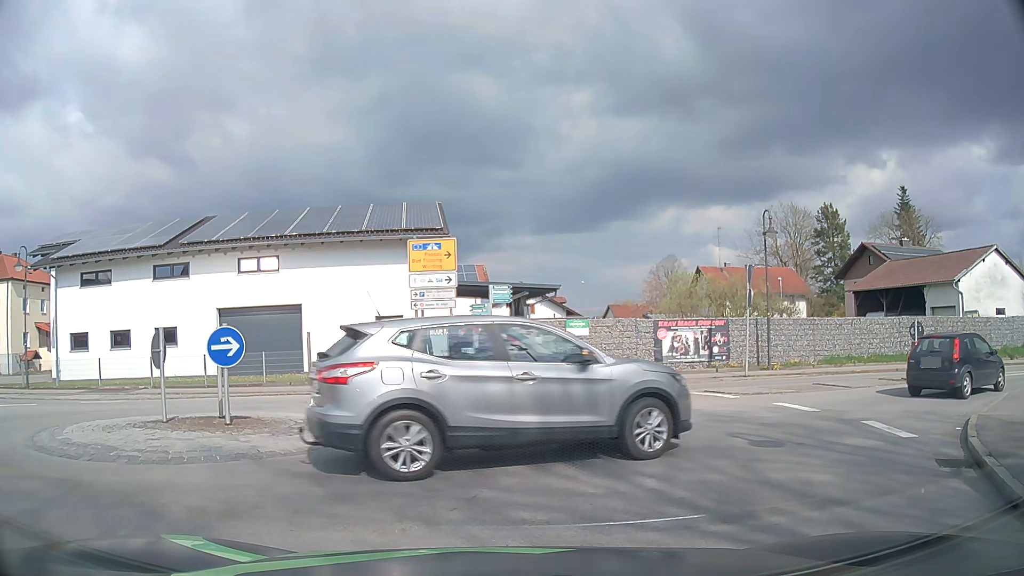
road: secondary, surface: asphalt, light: Day
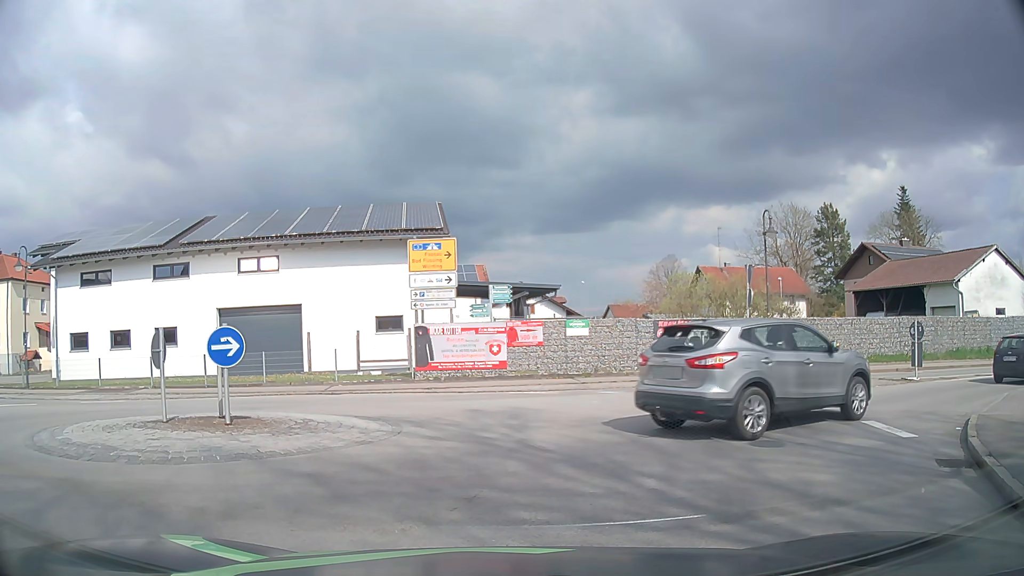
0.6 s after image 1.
(0.0, 0.0) m; 0°
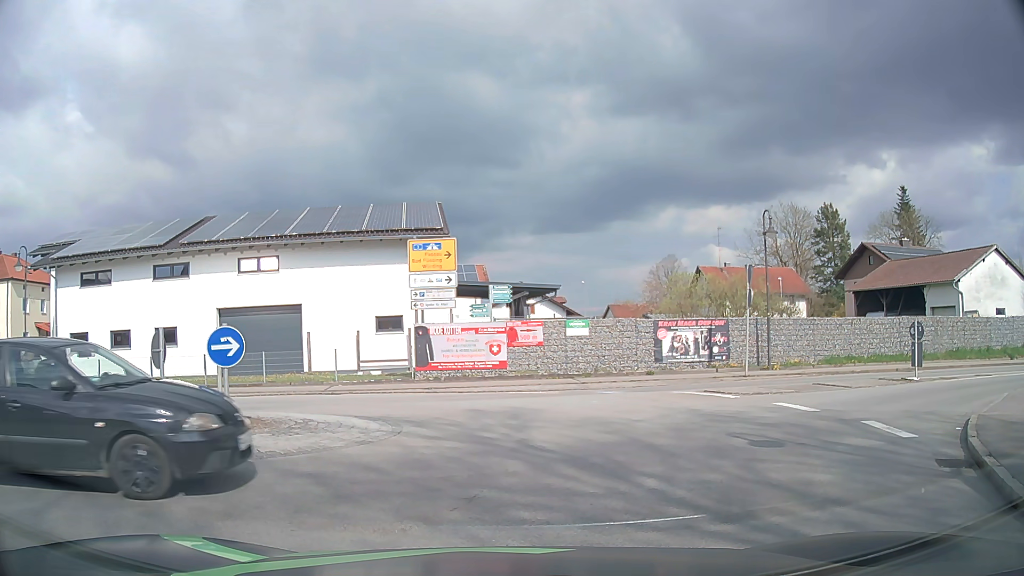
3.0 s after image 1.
(0.0, 0.0) m; 0°
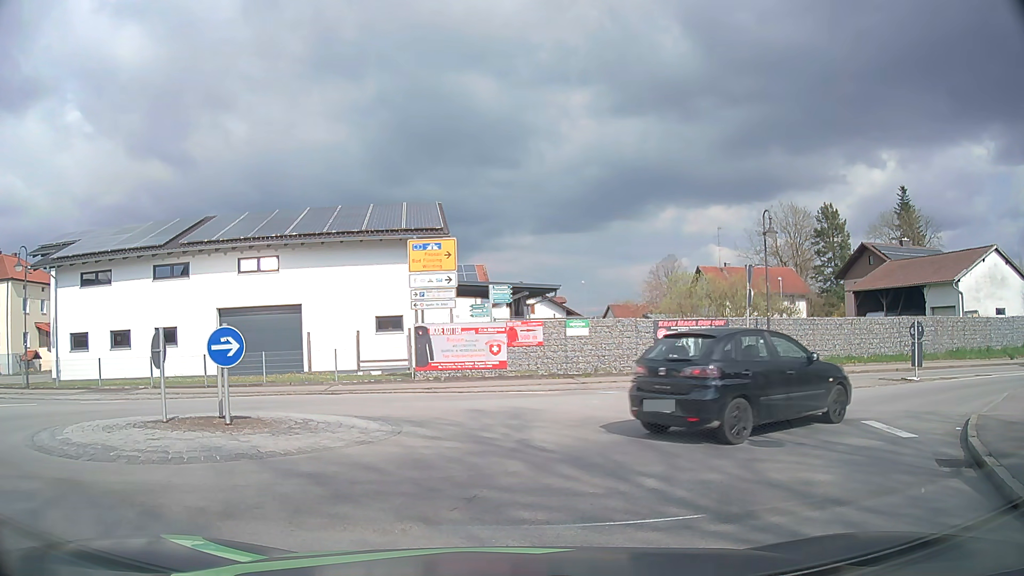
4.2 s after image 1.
(0.0, 0.0) m; 0°
